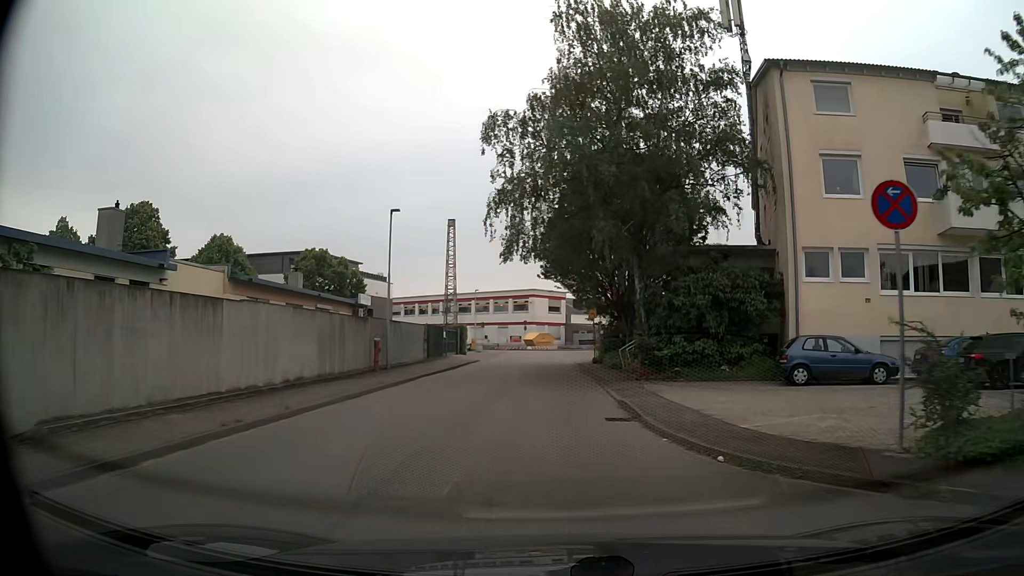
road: unclassified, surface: asphalt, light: Day
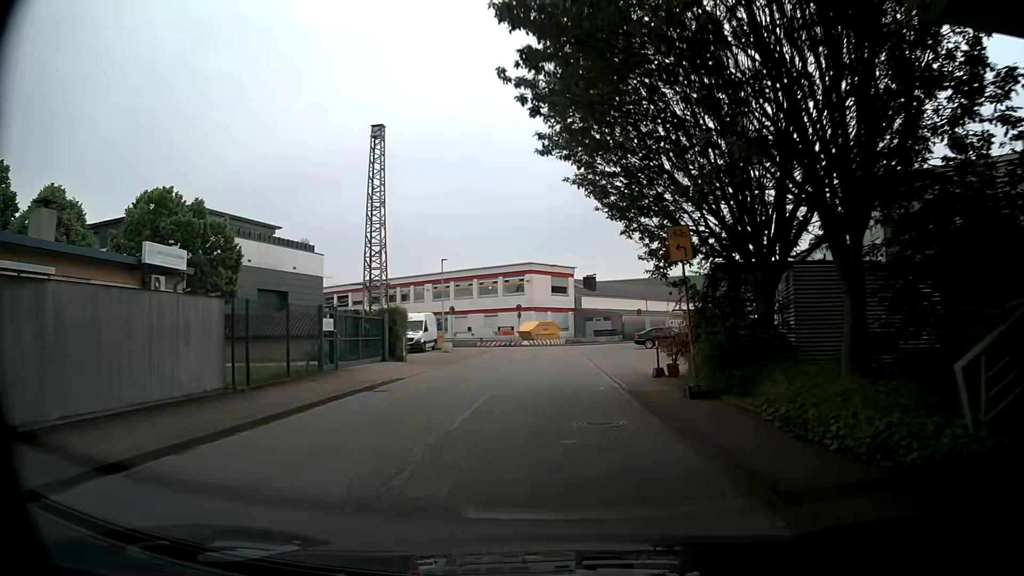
(-0.2, +23.7) m; -2°
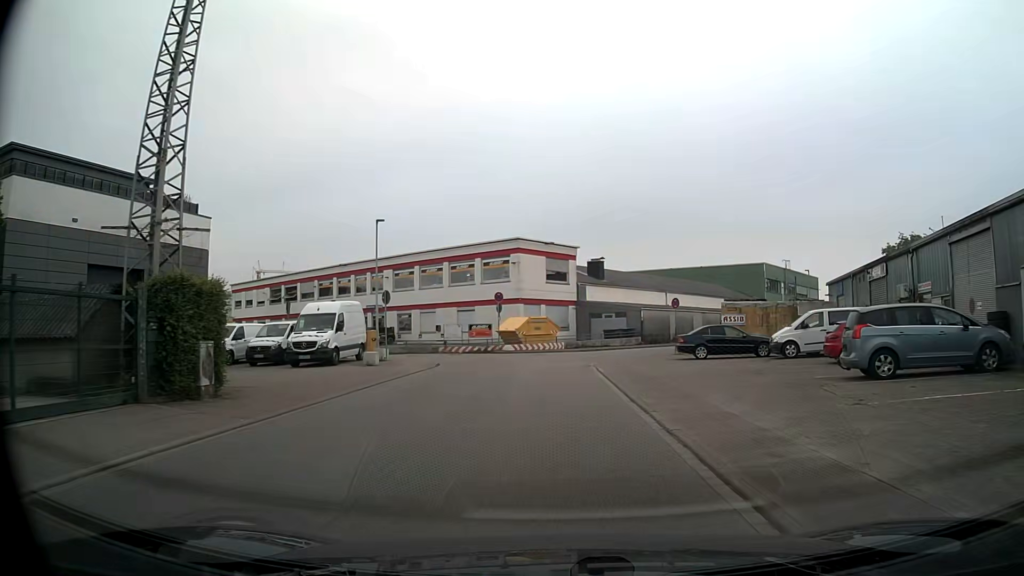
(+0.5, +17.2) m; +2°
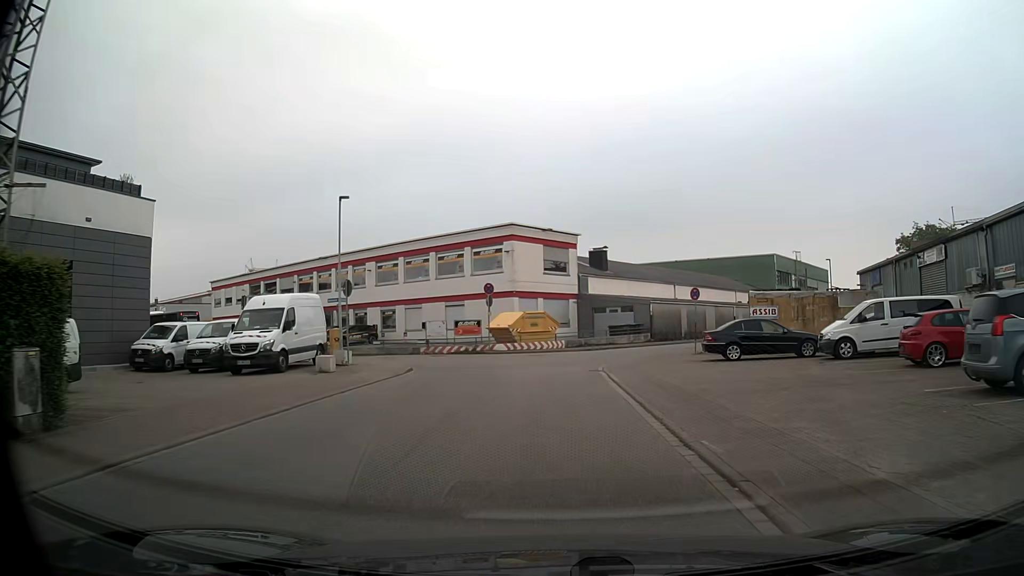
(0.0, +5.3) m; 0°
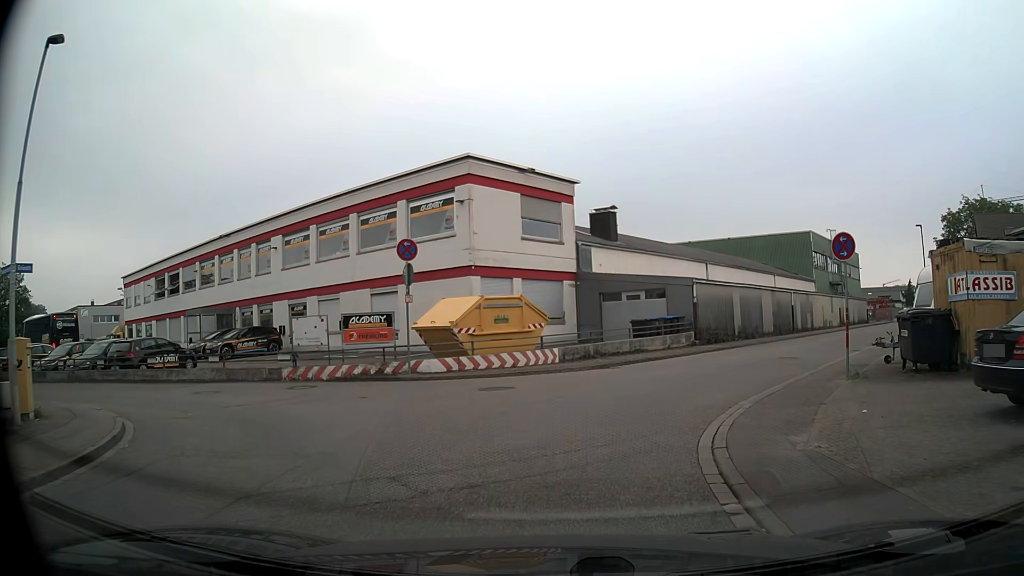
(+0.1, +16.7) m; +1°
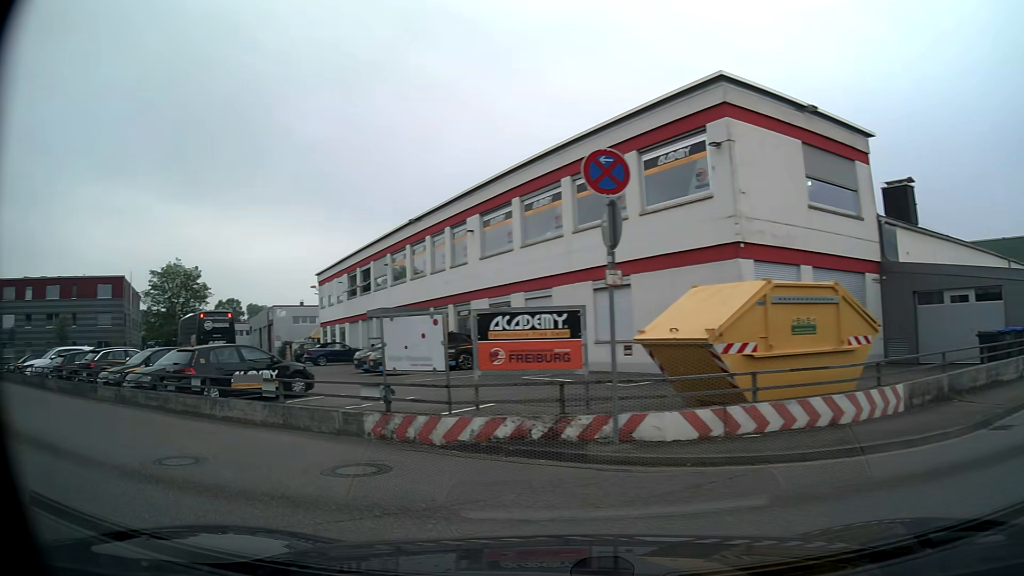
(-0.9, +9.4) m; -26°
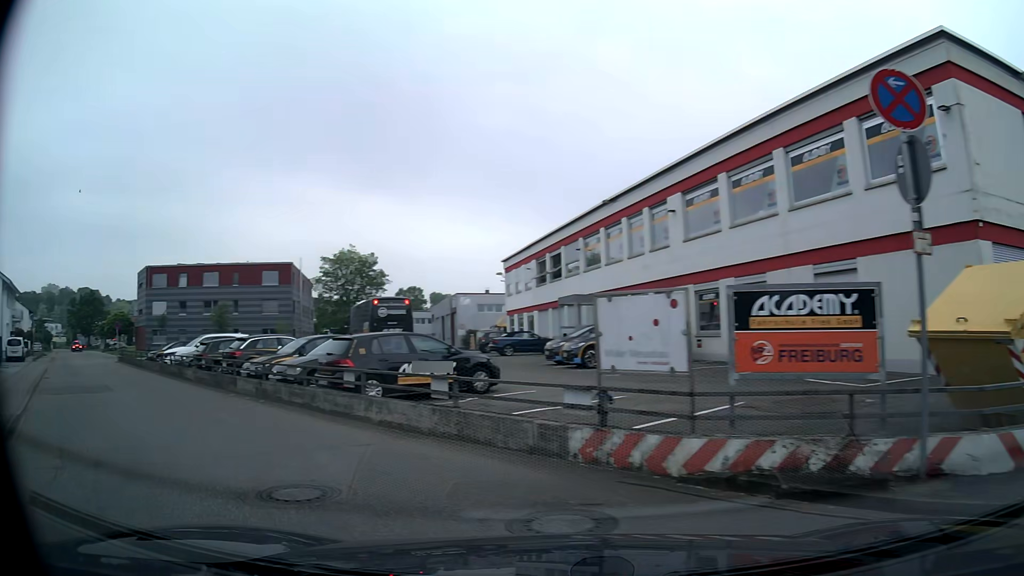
(-0.3, +2.5) m; -14°
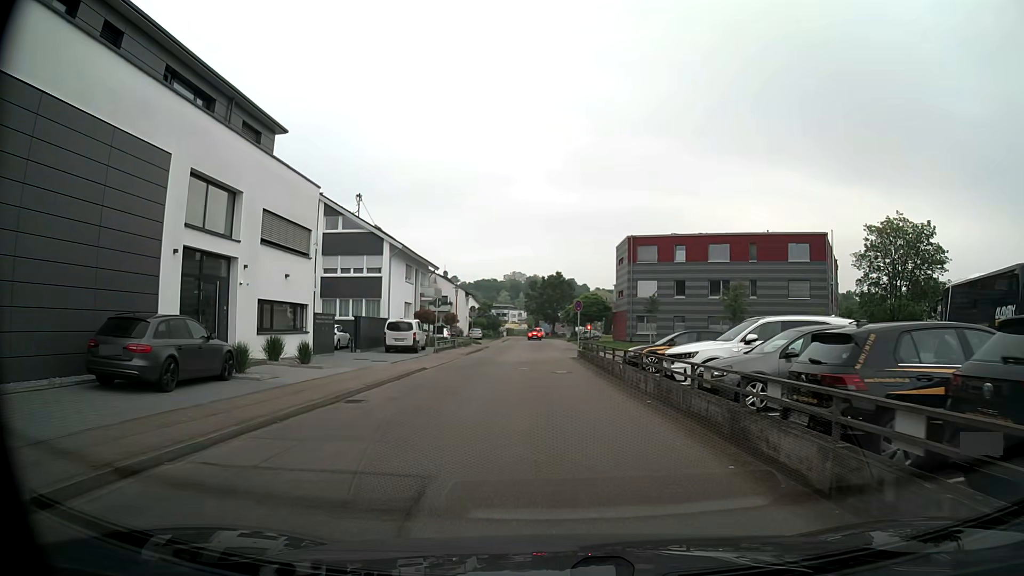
(-8.8, +15.3) m; -40°
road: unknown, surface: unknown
